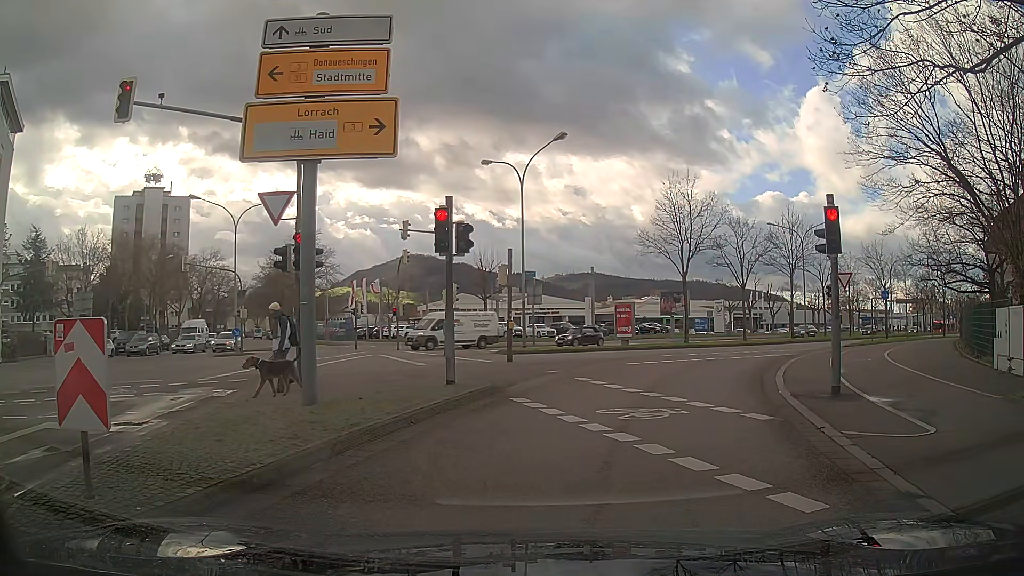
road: secondary_link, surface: asphalt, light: Day
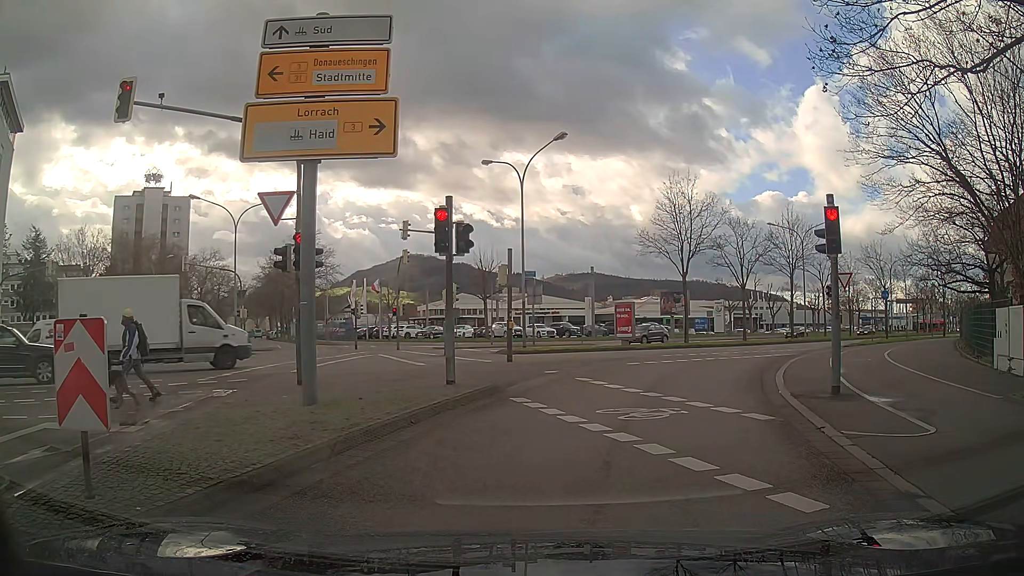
(0.0, 0.0) m; 0°
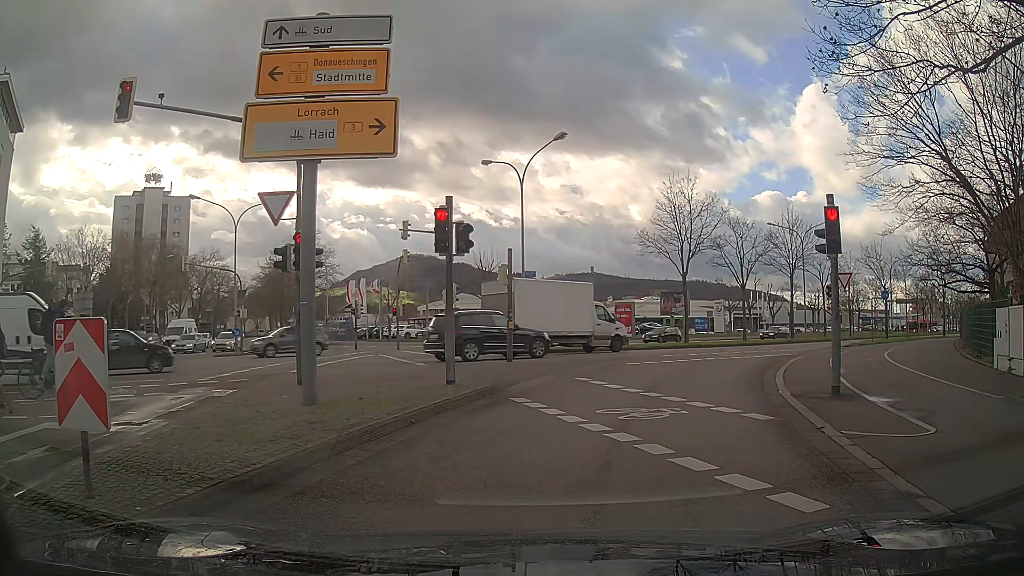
(0.0, 0.0) m; 0°
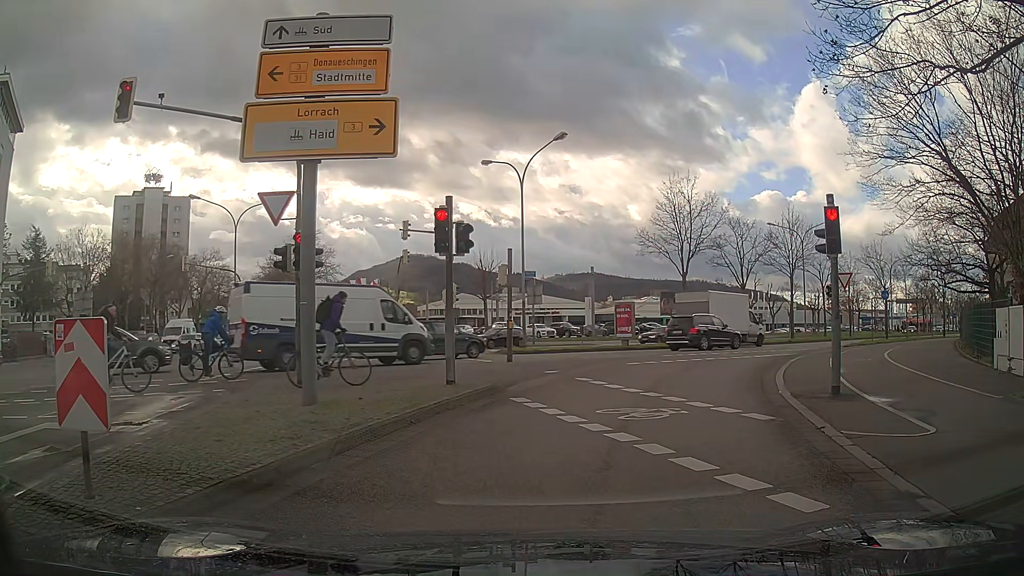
(0.0, 0.0) m; 0°
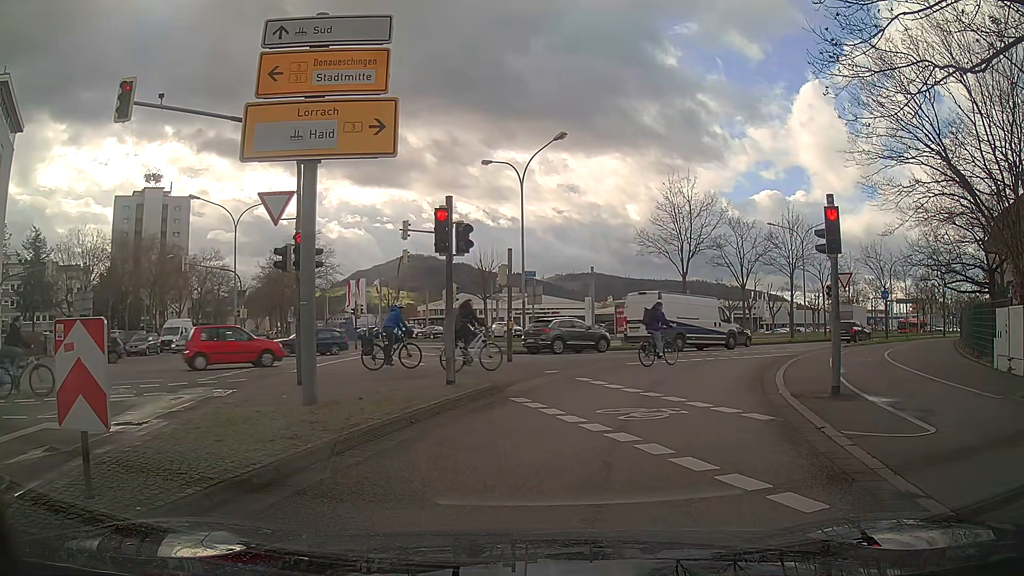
(0.0, 0.0) m; 0°
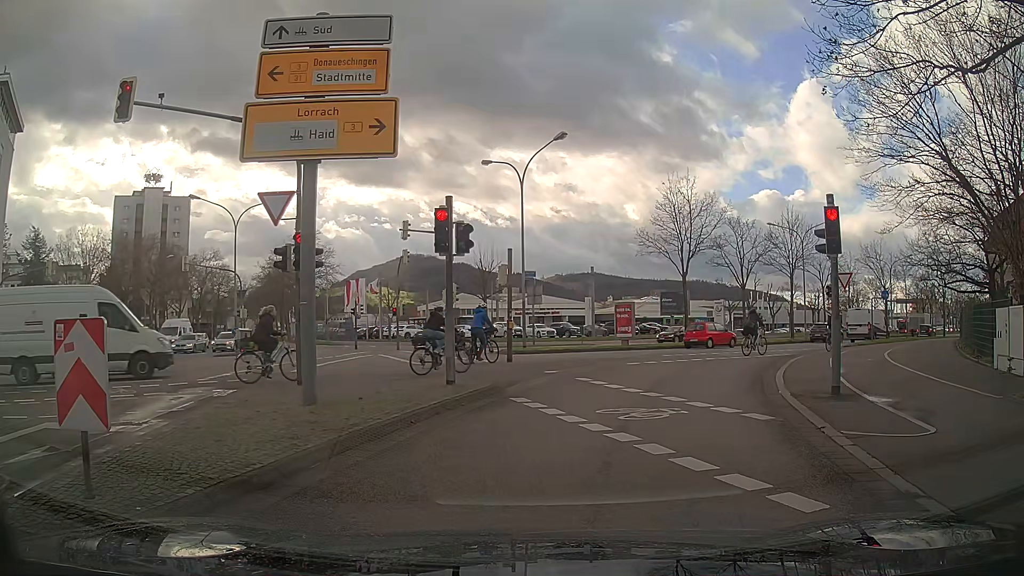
(0.0, 0.0) m; 0°
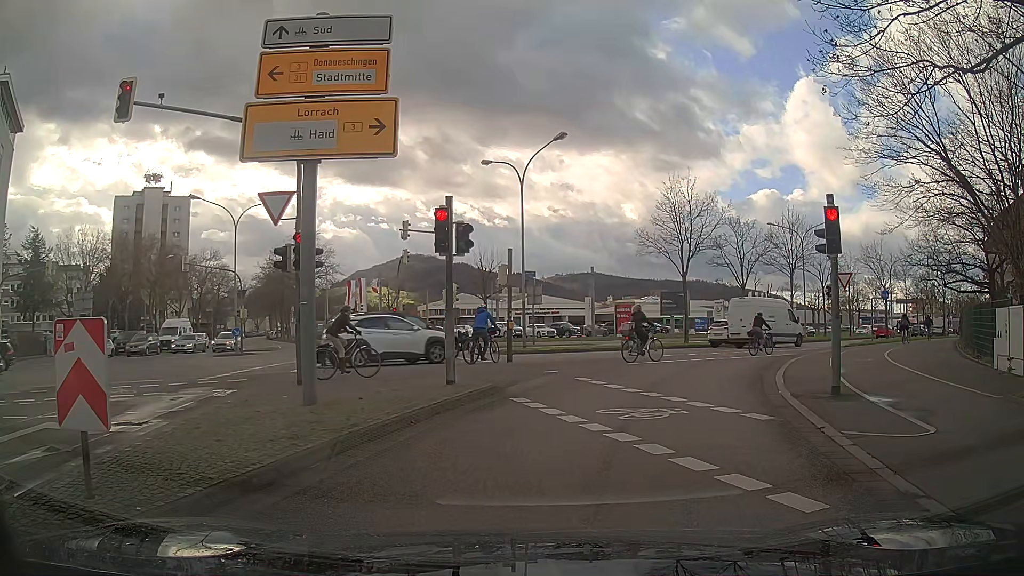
(0.0, 0.0) m; 0°
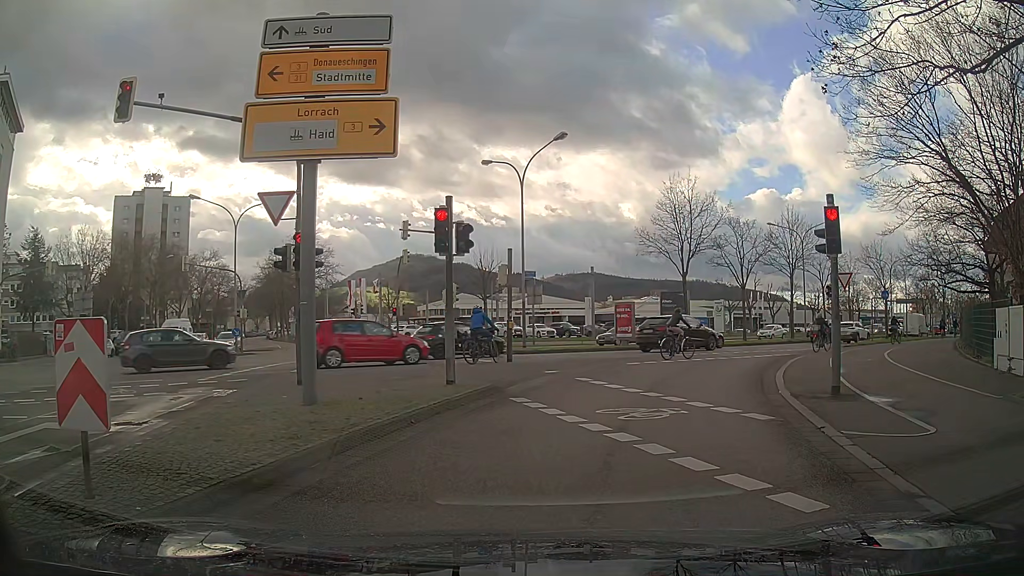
(0.0, 0.0) m; 0°
